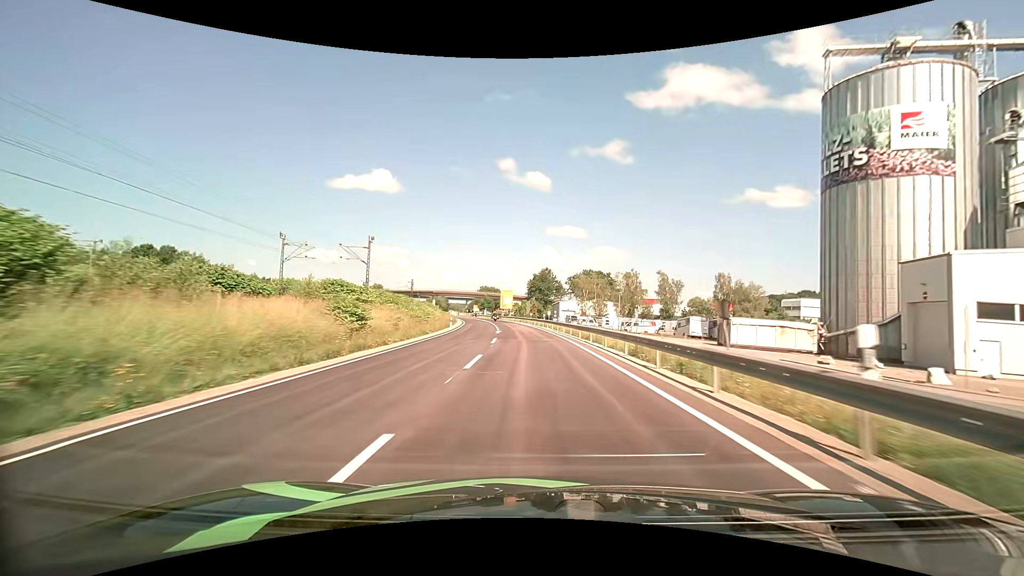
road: primary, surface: asphalt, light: Day
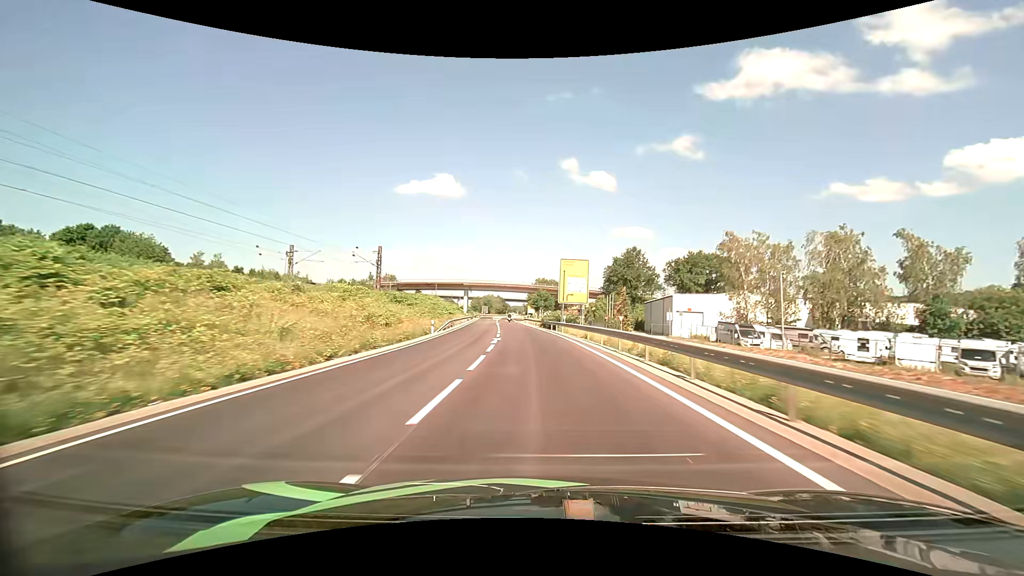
(-4.2, +66.1) m; -7°
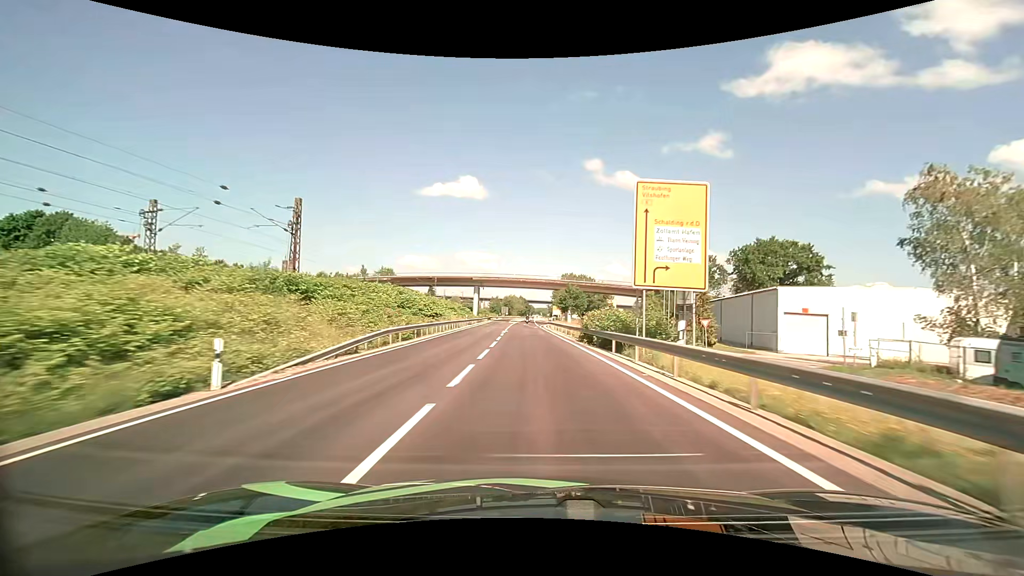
(-0.7, +27.0) m; -3°
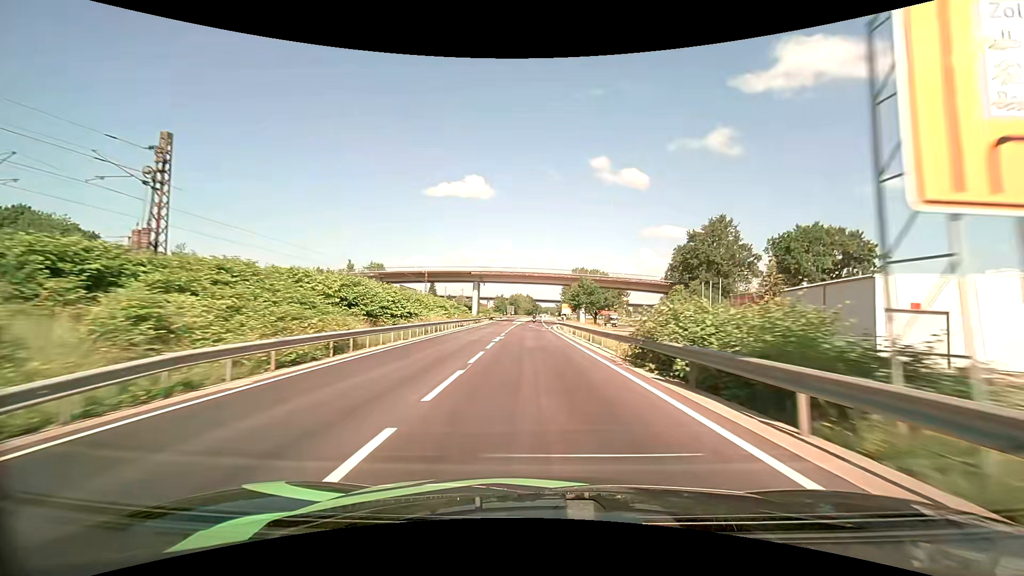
(-0.1, +13.7) m; -1°
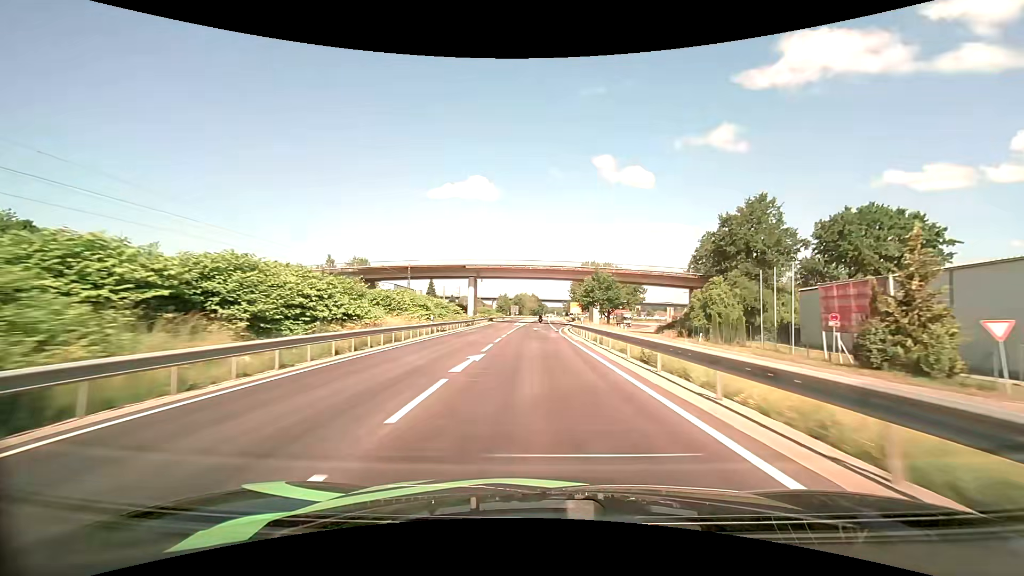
(-0.1, +13.7) m; -1°
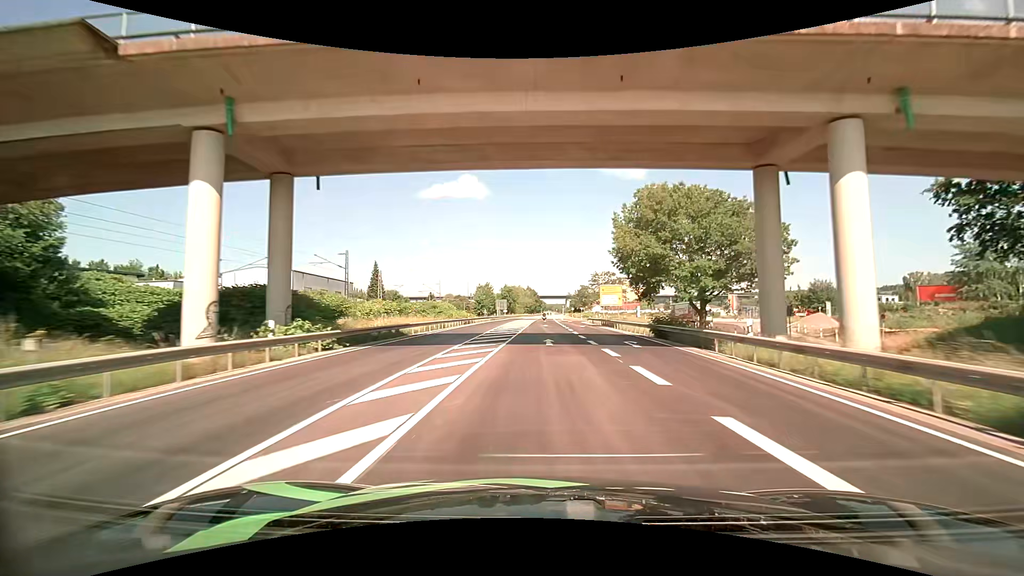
(-0.6, +68.4) m; 0°
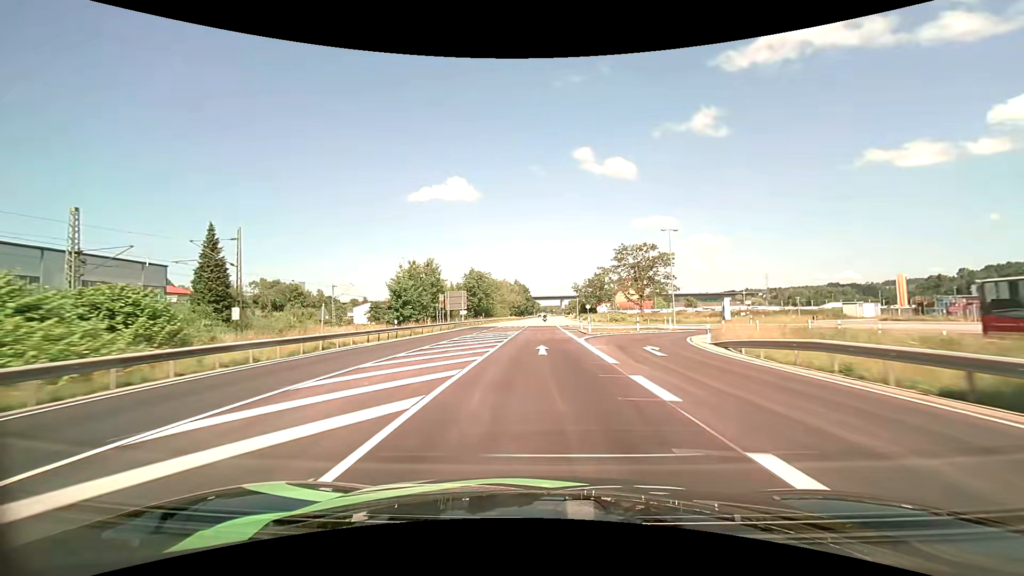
(+0.8, +67.9) m; +1°
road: unclassified
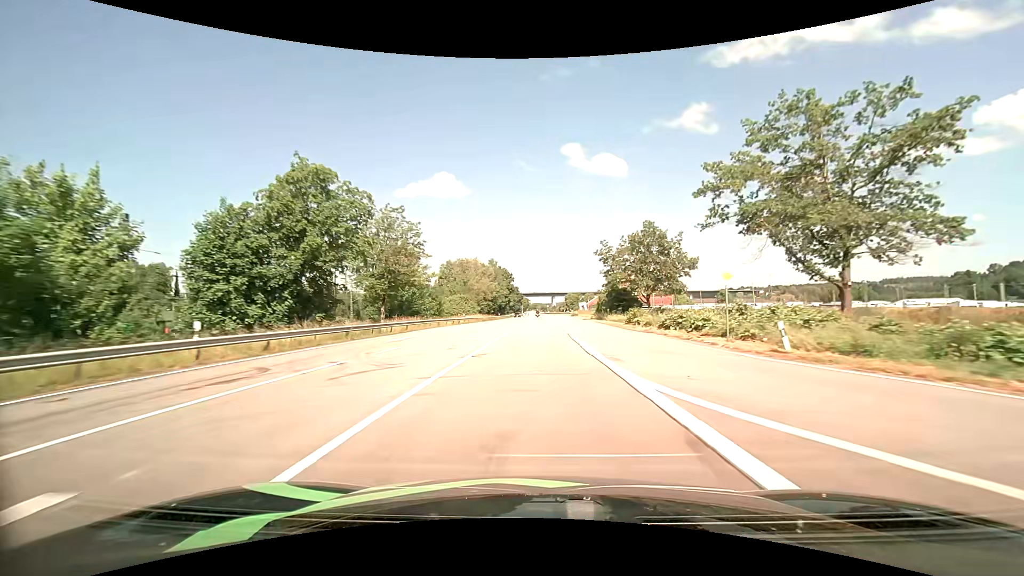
(+0.4, +68.9) m; +1°
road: primary
(0, +10) (0, +20) (0, +30) (0, +40) (0, +50) (0, +60) (0, +70) (0, +80) (0, +90) (0, +100) m
